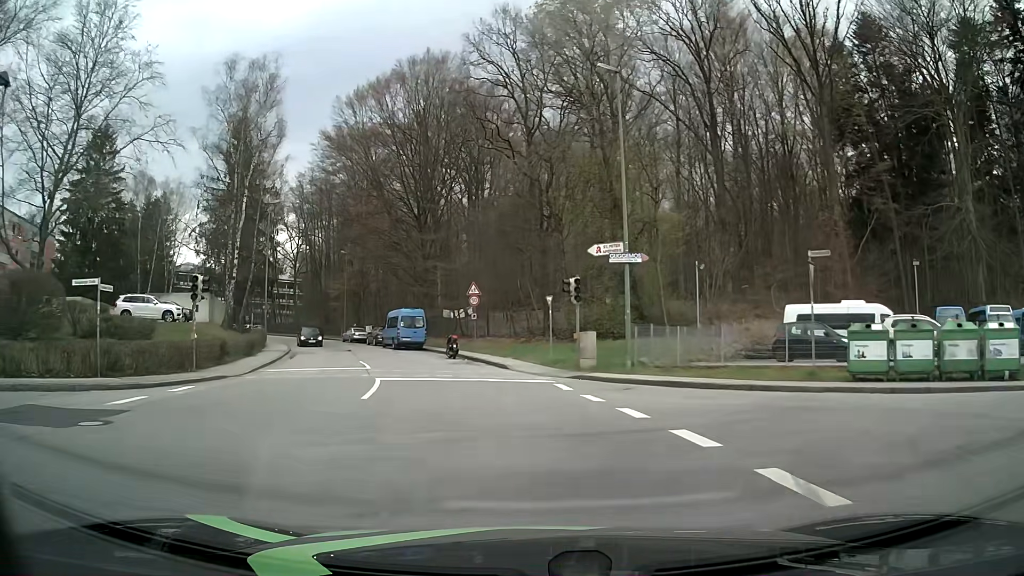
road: residential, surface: asphalt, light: Day
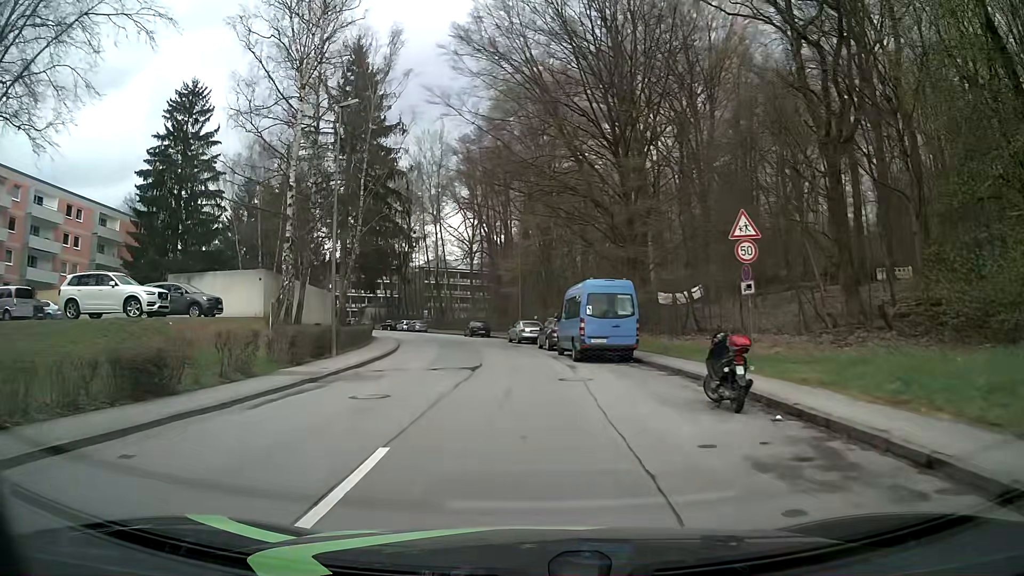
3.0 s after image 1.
(-2.9, +22.1) m; -18°
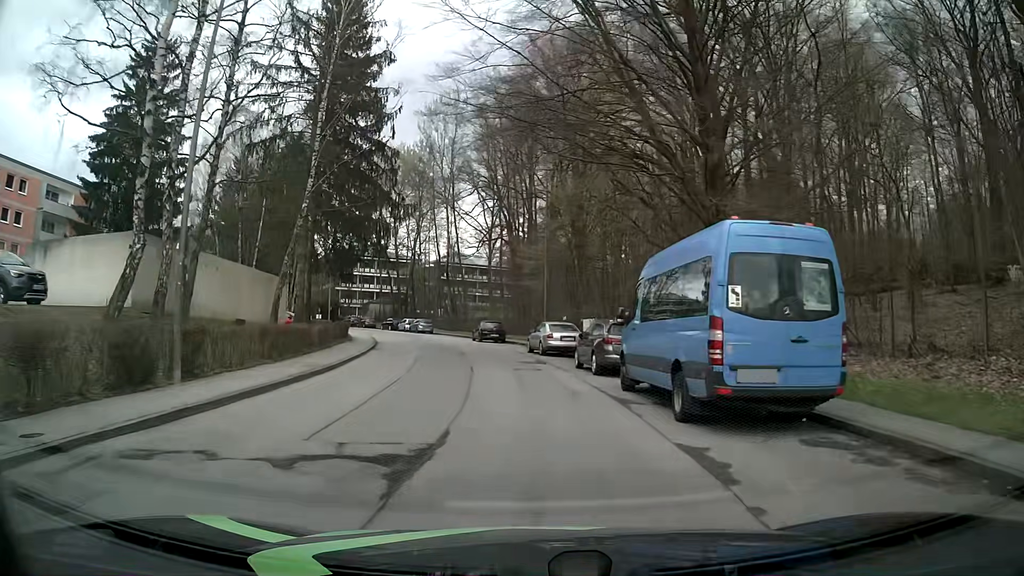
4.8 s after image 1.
(-0.1, +13.4) m; -1°
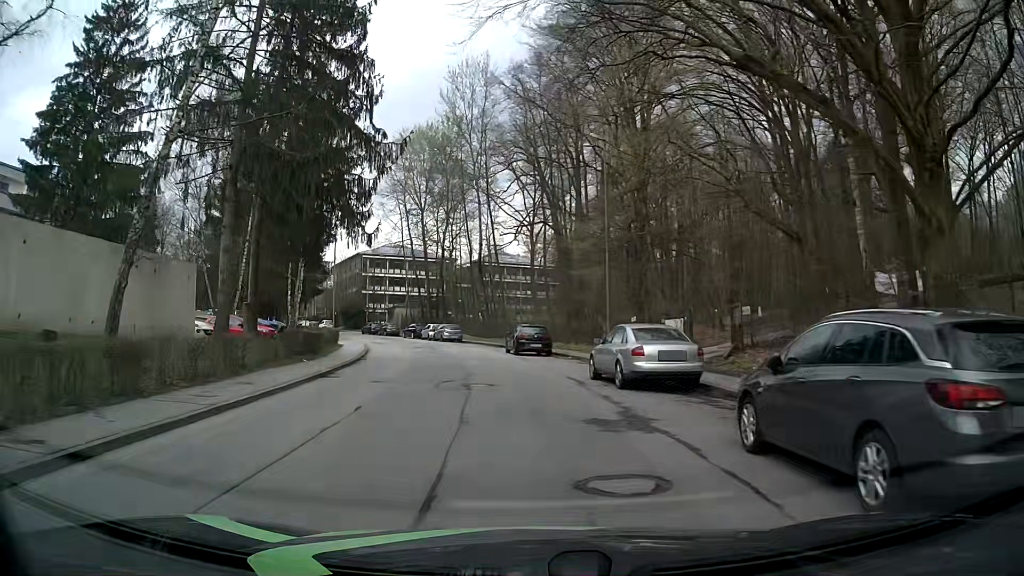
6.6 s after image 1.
(-0.3, +13.4) m; -3°
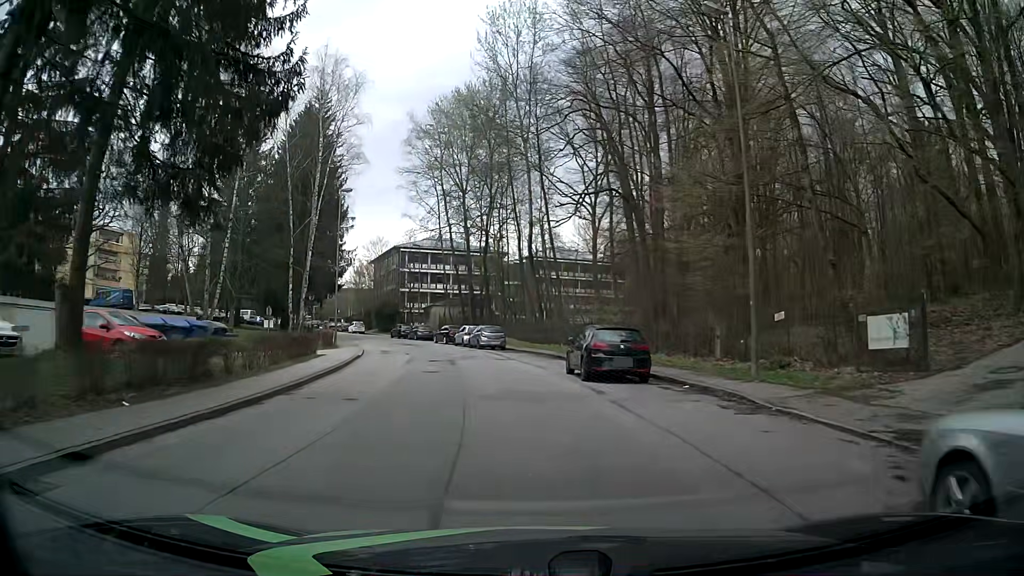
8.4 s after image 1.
(-0.8, +14.0) m; -5°
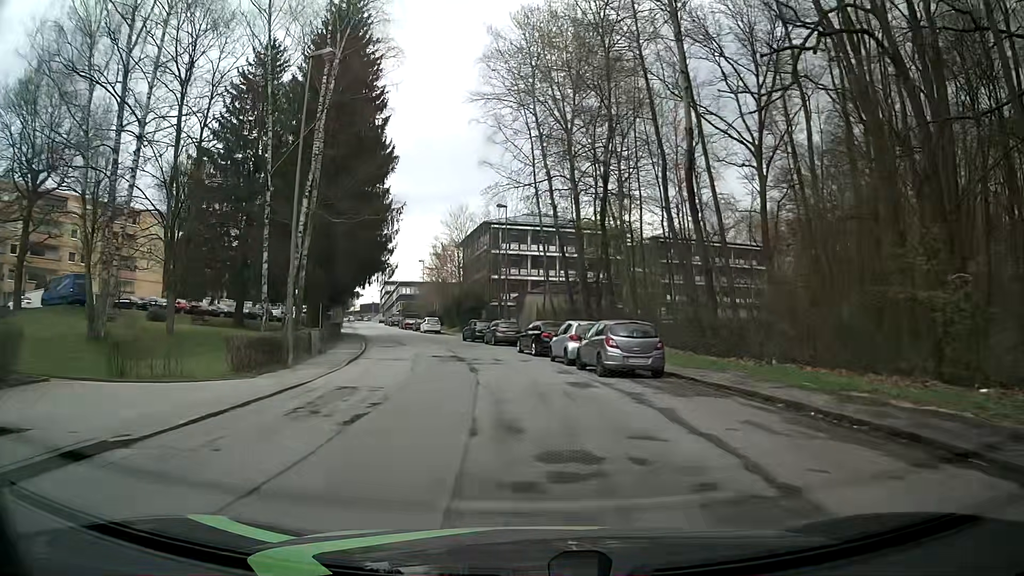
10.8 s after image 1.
(-2.0, +23.8) m; -10°
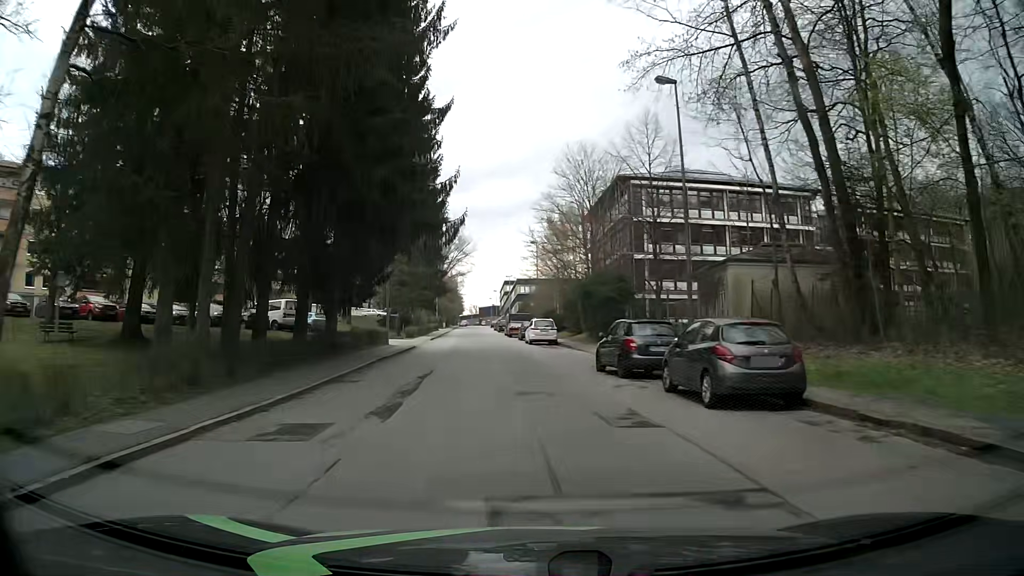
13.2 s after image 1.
(-2.6, +27.7) m; -11°
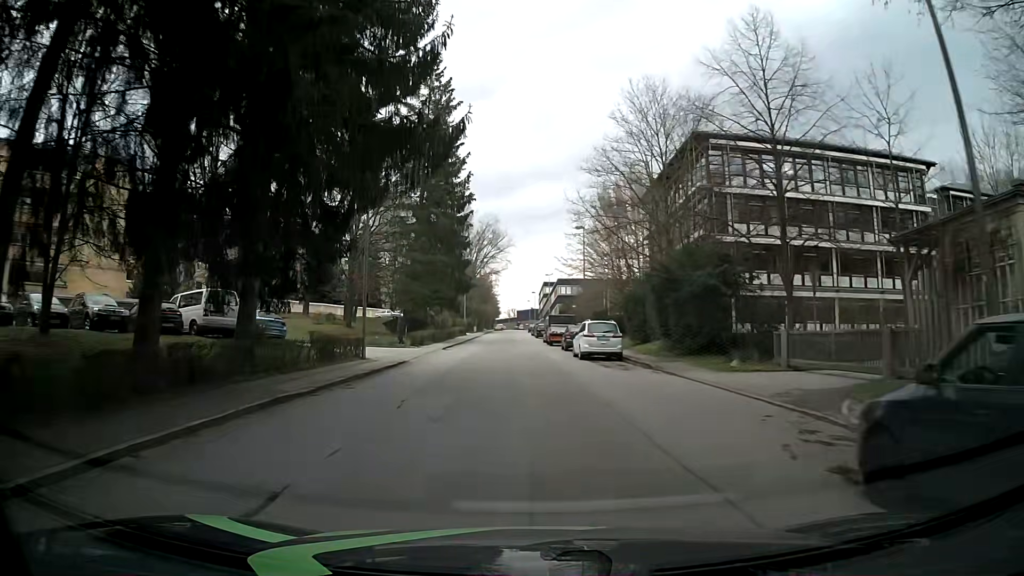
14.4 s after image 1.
(-0.5, +14.5) m; -3°
(0, +10) (-1, +20) (-1, +30) (-2, +40) (-2, +50) (-3, +60) (-3, +70) (-4, +80) (-4, +90) (-5, +100) m
